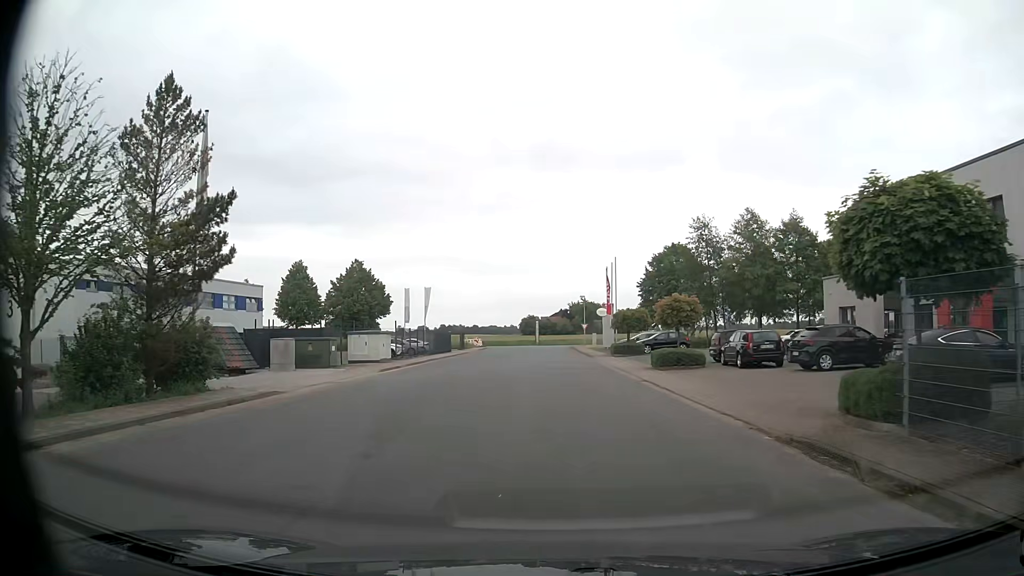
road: unclassified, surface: asphalt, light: Day
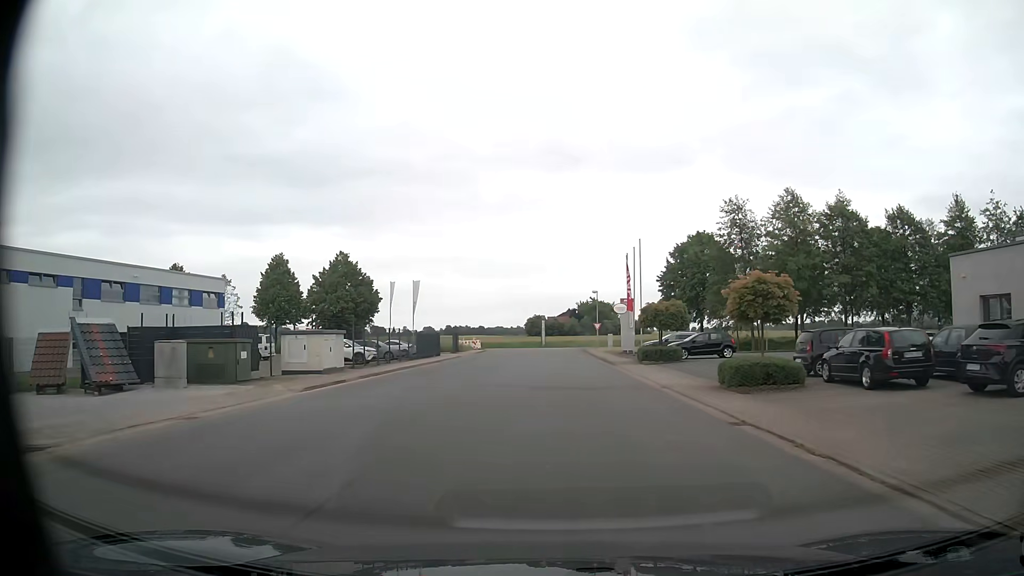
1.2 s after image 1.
(-0.1, +10.4) m; -1°
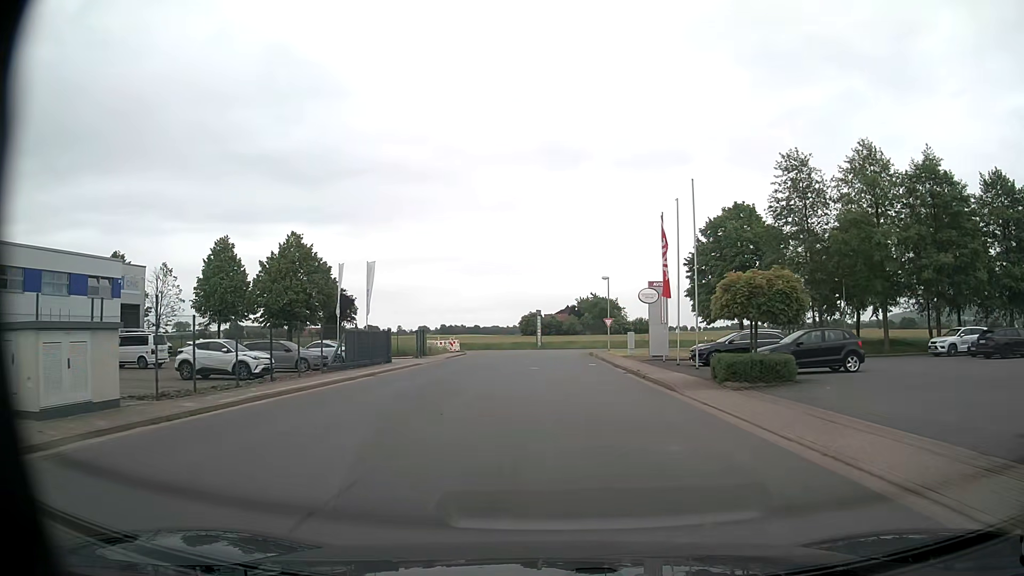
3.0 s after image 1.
(0.0, +16.2) m; 0°
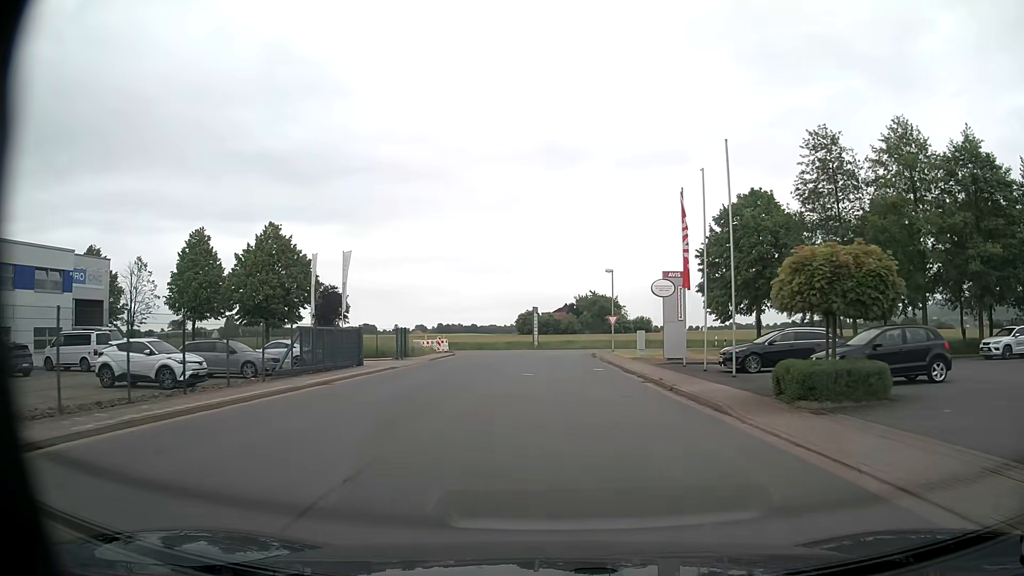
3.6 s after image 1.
(0.0, +5.5) m; +1°
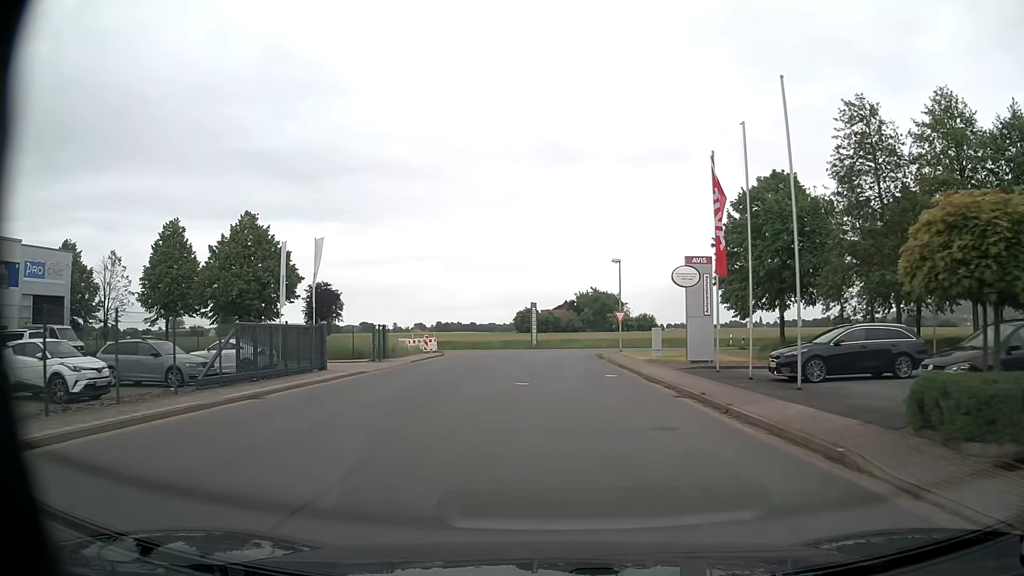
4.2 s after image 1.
(0.0, +5.4) m; 0°
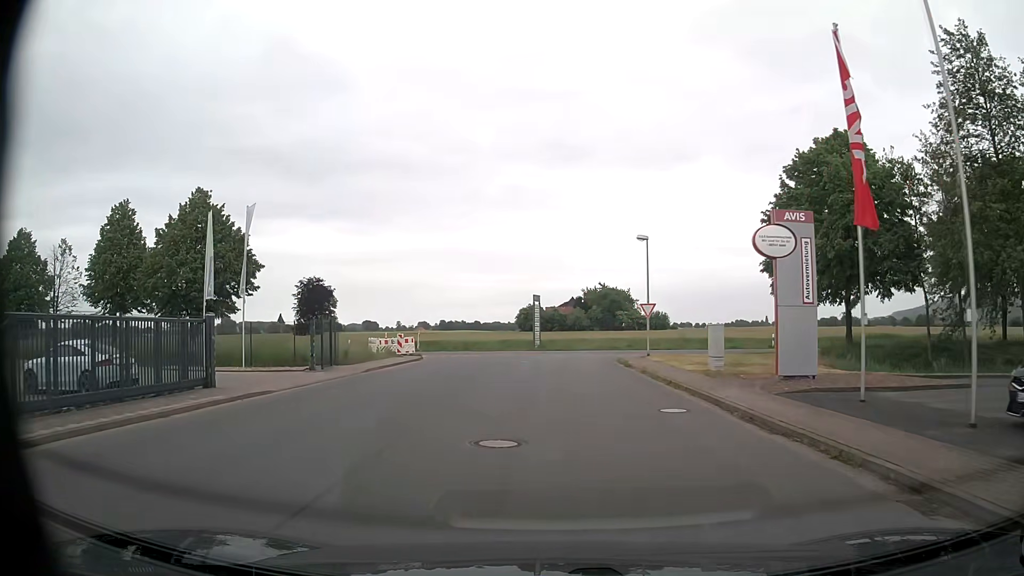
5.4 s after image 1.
(0.0, +10.0) m; -1°
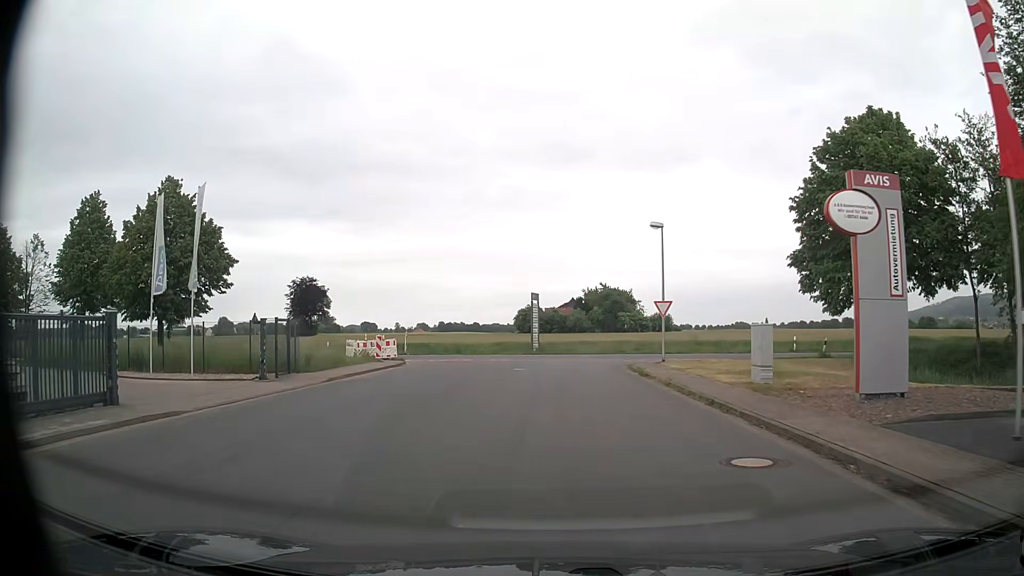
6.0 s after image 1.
(0.0, +4.6) m; 0°
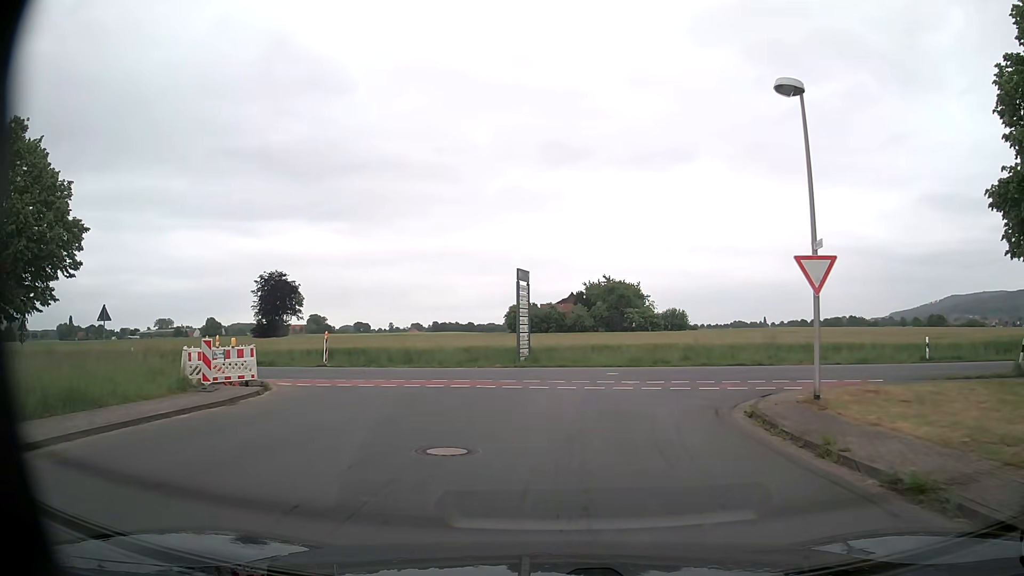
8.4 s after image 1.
(0.0, +17.3) m; 0°
(0, +10) (+3, +19) (+12, +21) (+22, +20) (+32, +17) (+42, +15) (+52, +13) (+61, +11) (+71, +8) (+81, +6) m
